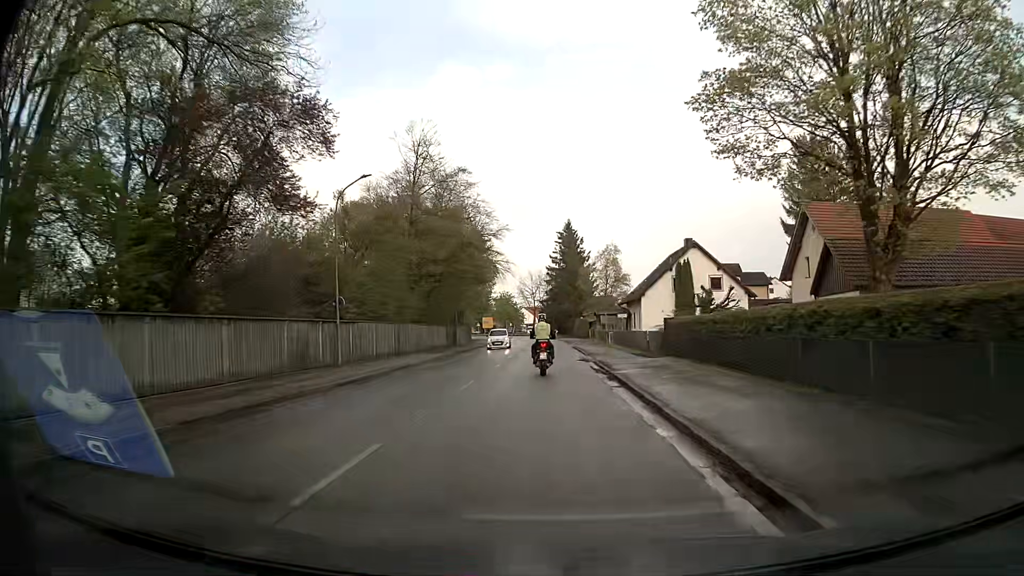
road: secondary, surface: asphalt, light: Day
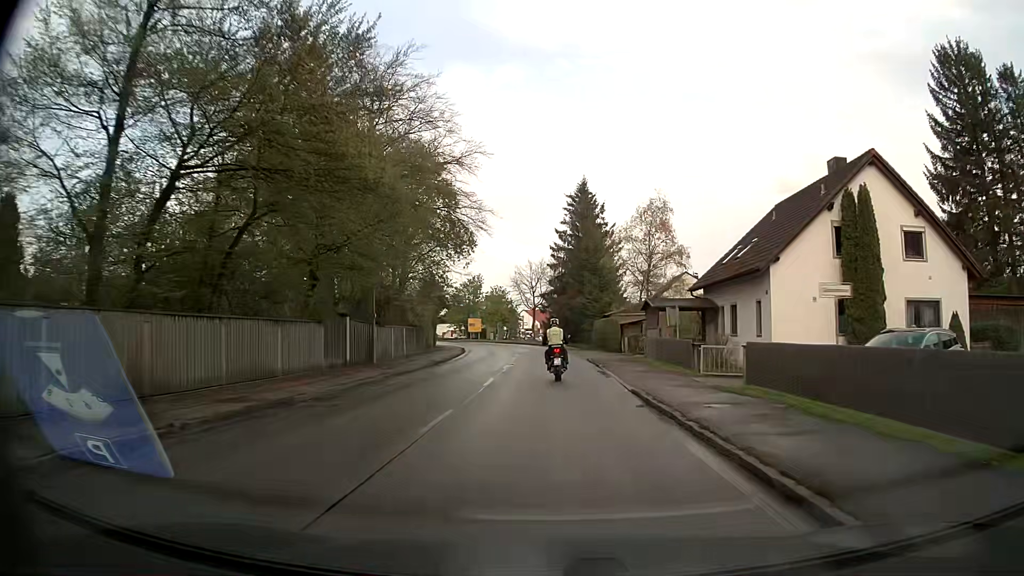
(-0.3, +32.0) m; -1°
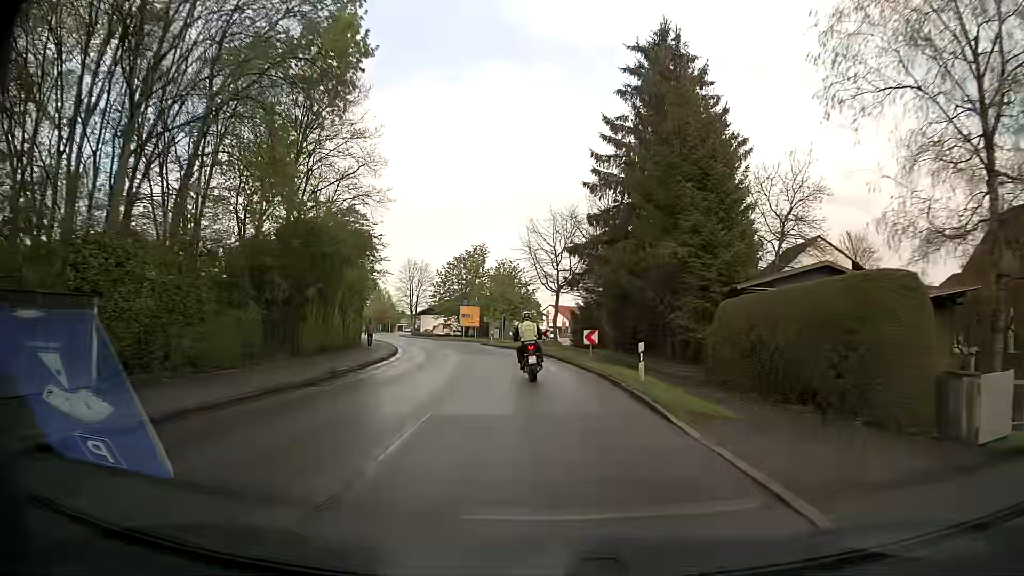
(+0.1, +39.1) m; -2°
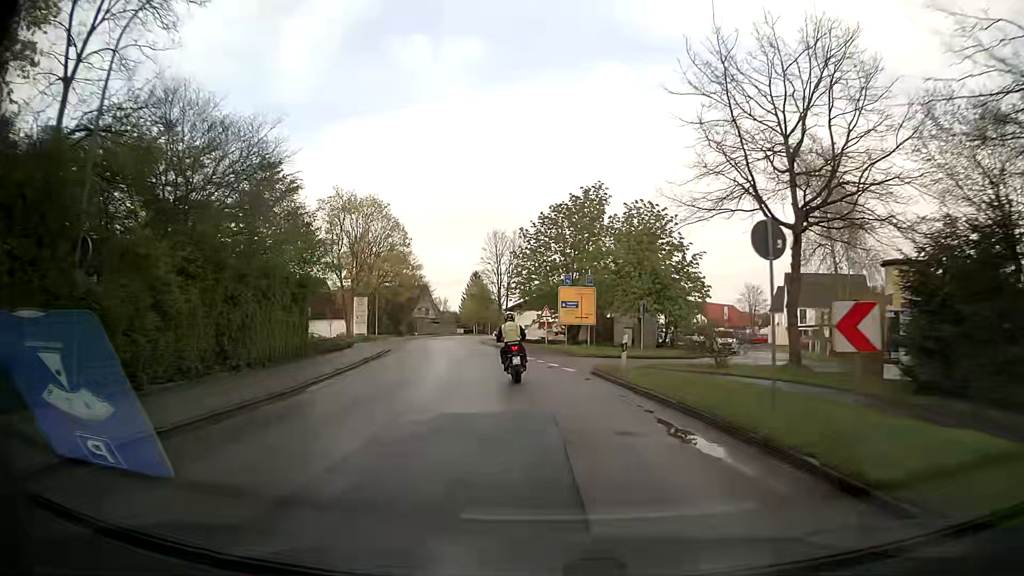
(-3.2, +37.3) m; -10°
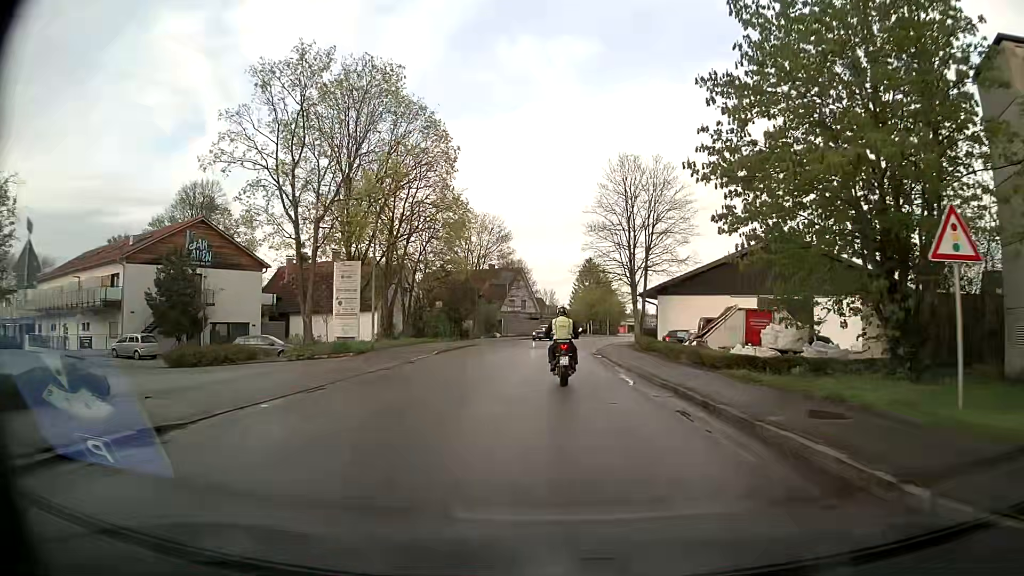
(-4.1, +35.6) m; -10°
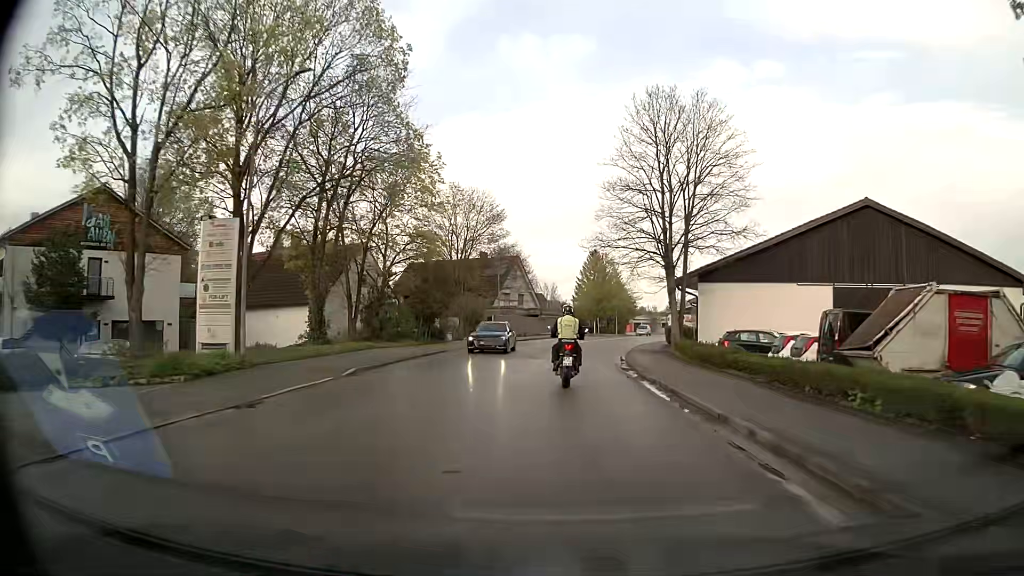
(-0.1, +13.5) m; 0°
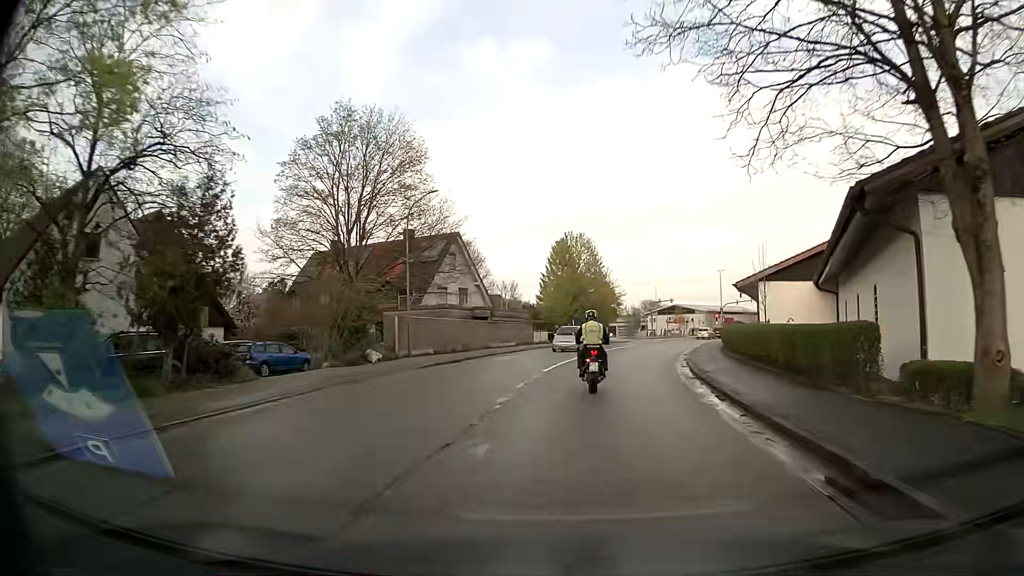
(+0.3, +25.9) m; +3°
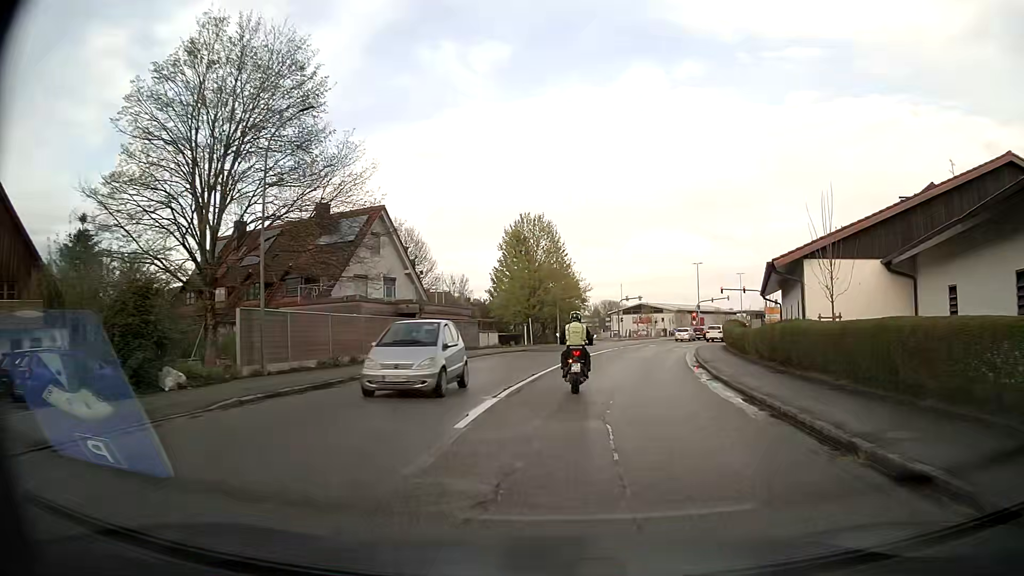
(+0.3, +12.7) m; +3°
(0, +10) (+1, +20) (+2, +30) (+4, +40) (+7, +49) (+9, +59) (+13, +68) (+17, +77) (+22, +86) (+26, +95) m
